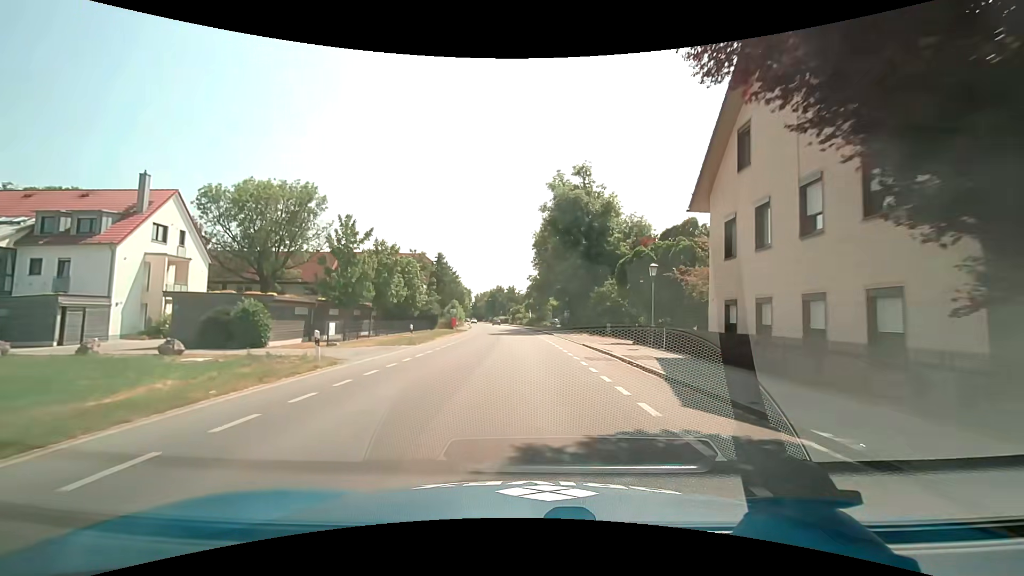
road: secondary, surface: asphalt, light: Day
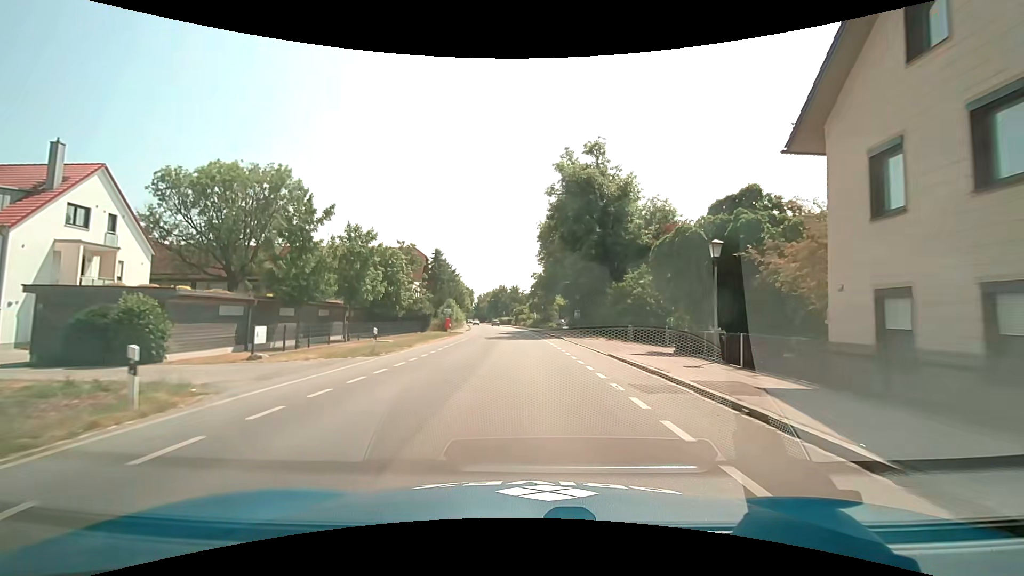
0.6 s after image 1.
(0.0, +7.3) m; -1°
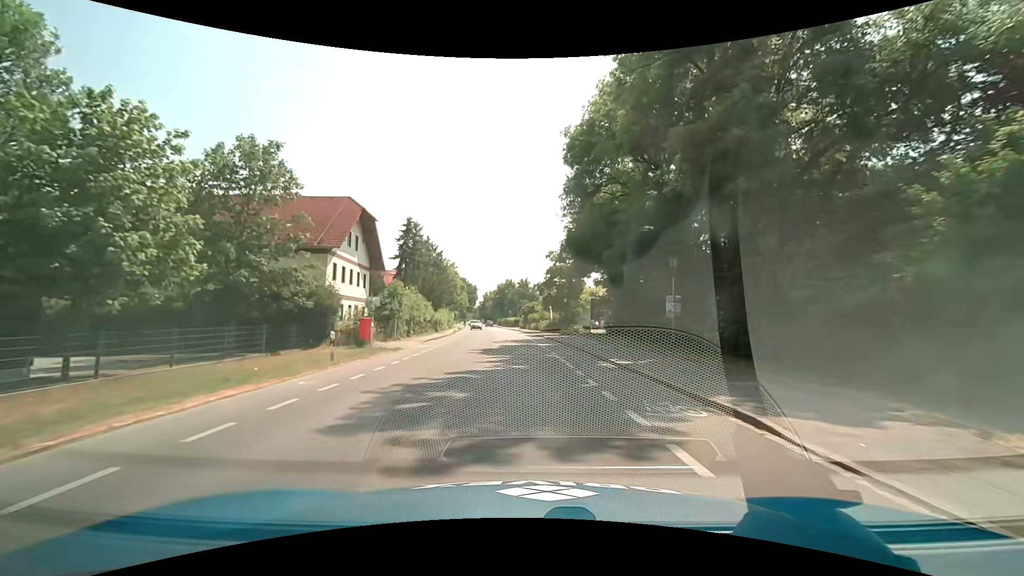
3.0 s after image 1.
(0.0, +29.2) m; 0°
(0, +10) (0, +20) (-1, +30) (-1, +40) (-2, +50) (-3, +60) (-4, +70) (-5, +80) (-6, +90) (-7, +100) m
